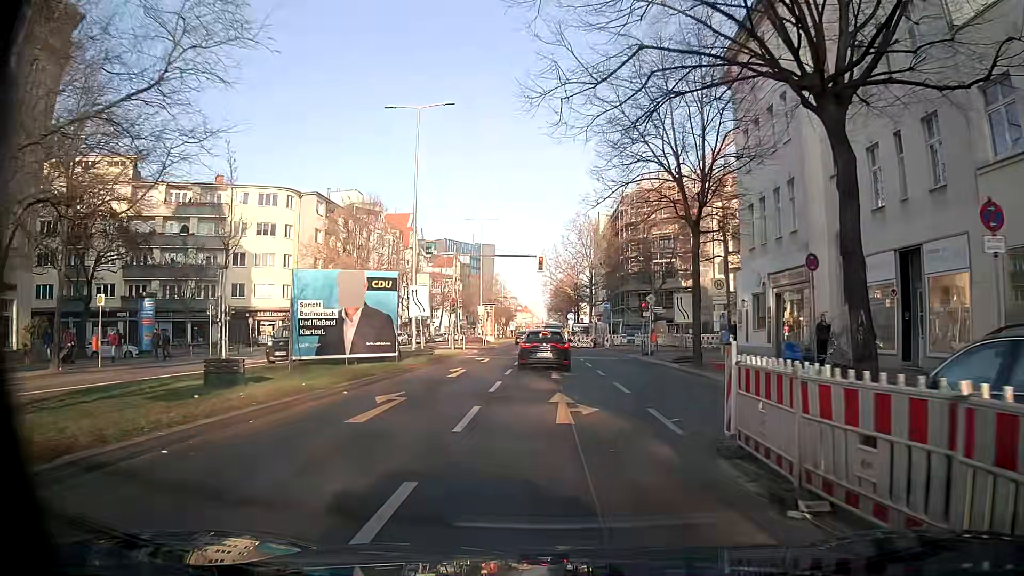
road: tertiary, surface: asphalt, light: Day
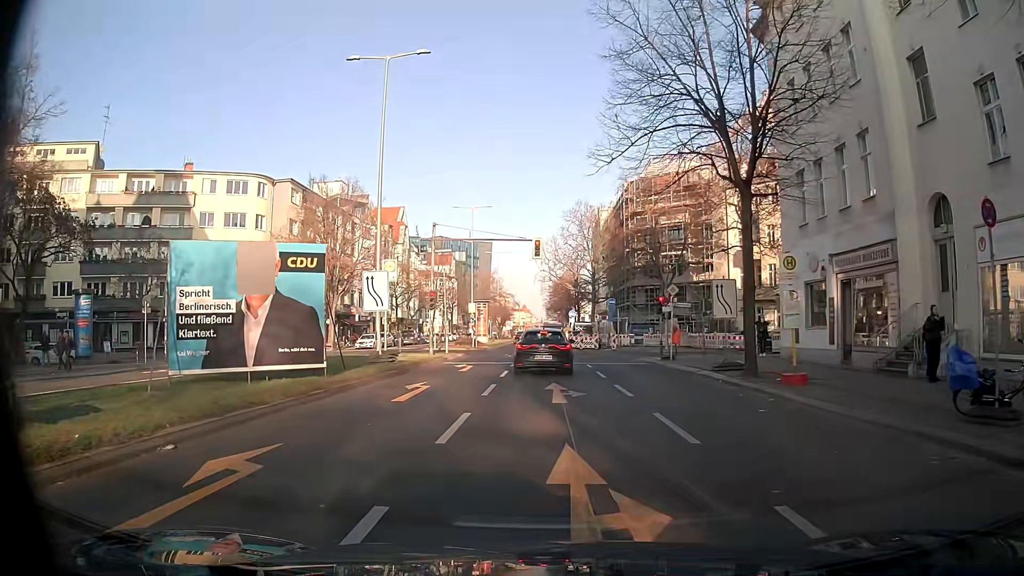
(-0.2, +6.8) m; -1°
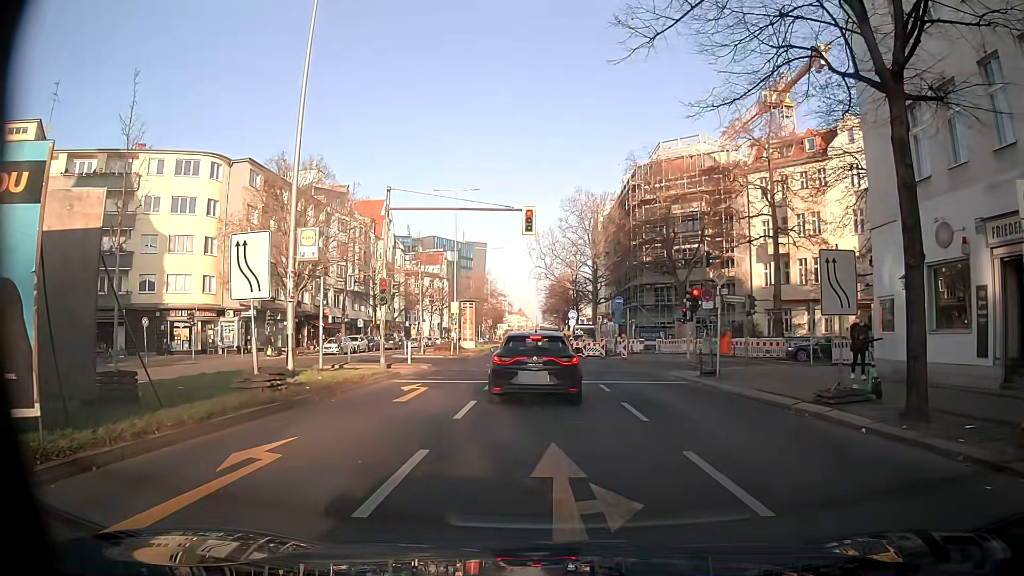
(-0.1, +9.0) m; 0°
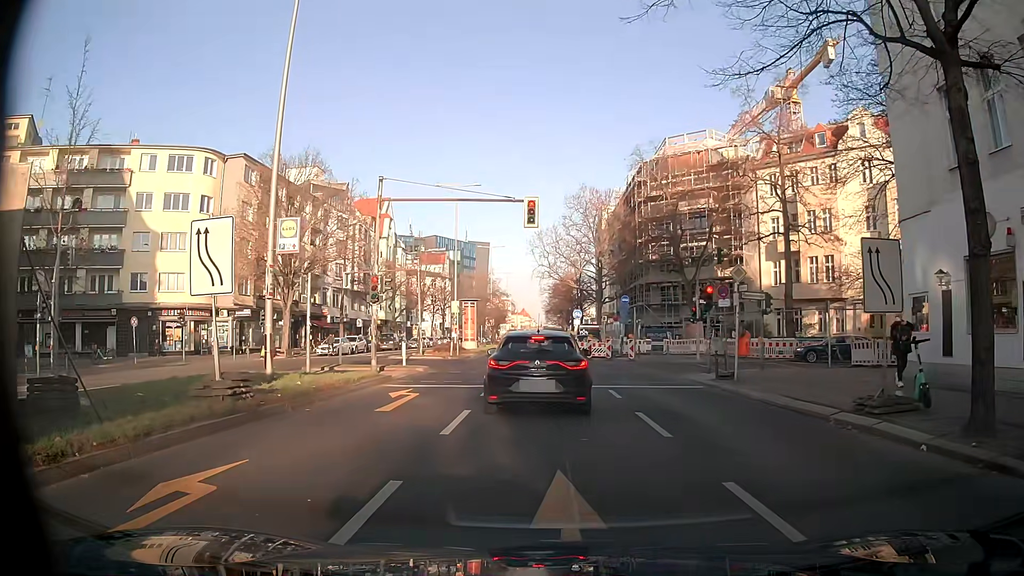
(0.0, +1.7) m; -2°
